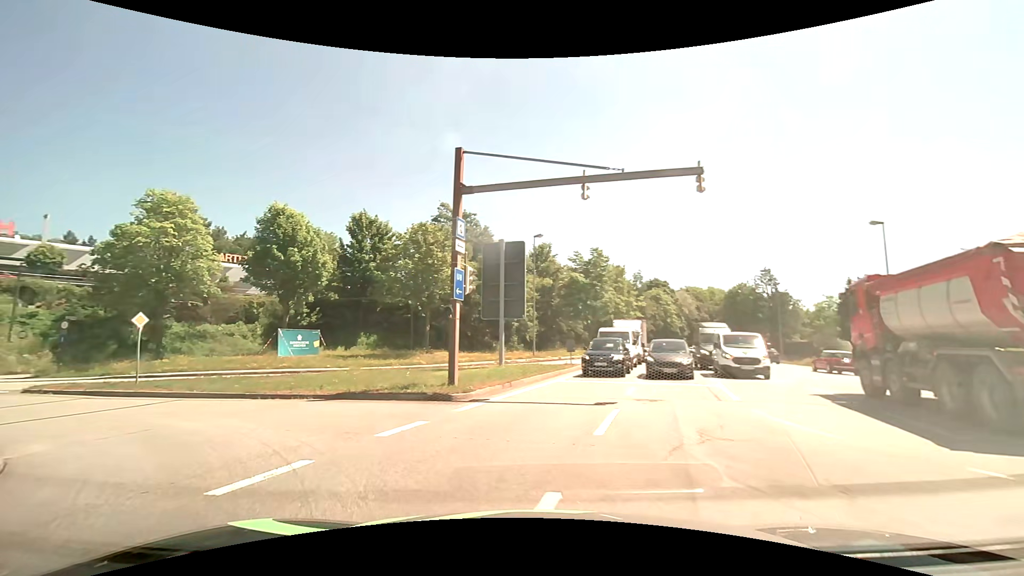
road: primary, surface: asphalt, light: Day
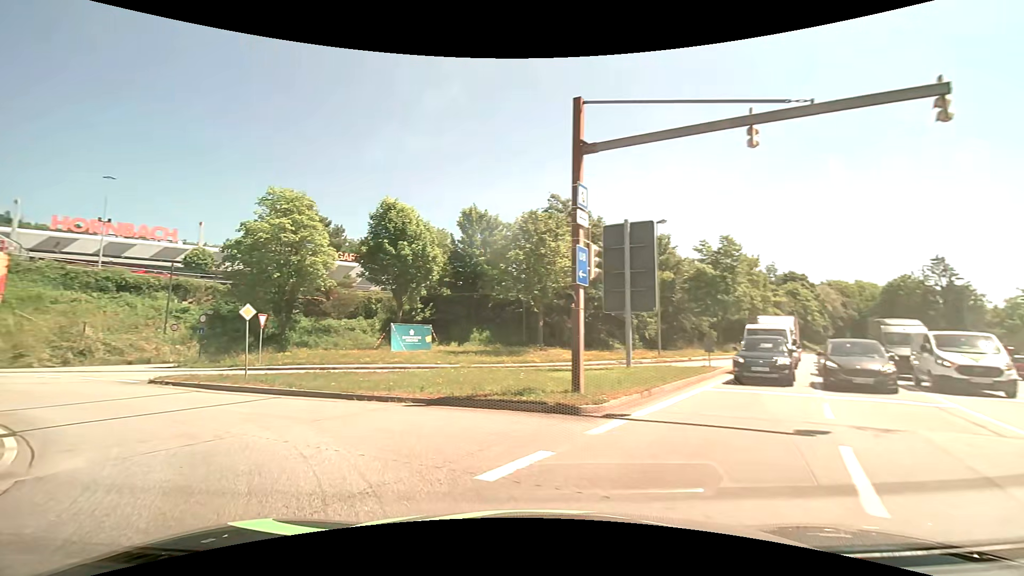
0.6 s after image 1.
(-0.3, +3.0) m; -13°
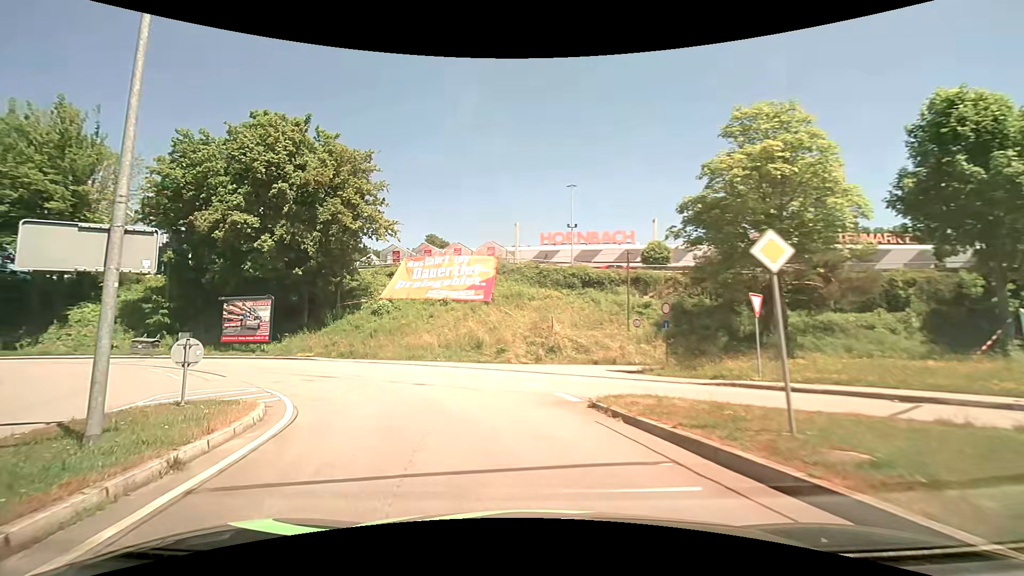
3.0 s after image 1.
(-5.5, +11.1) m; -49°
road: residential
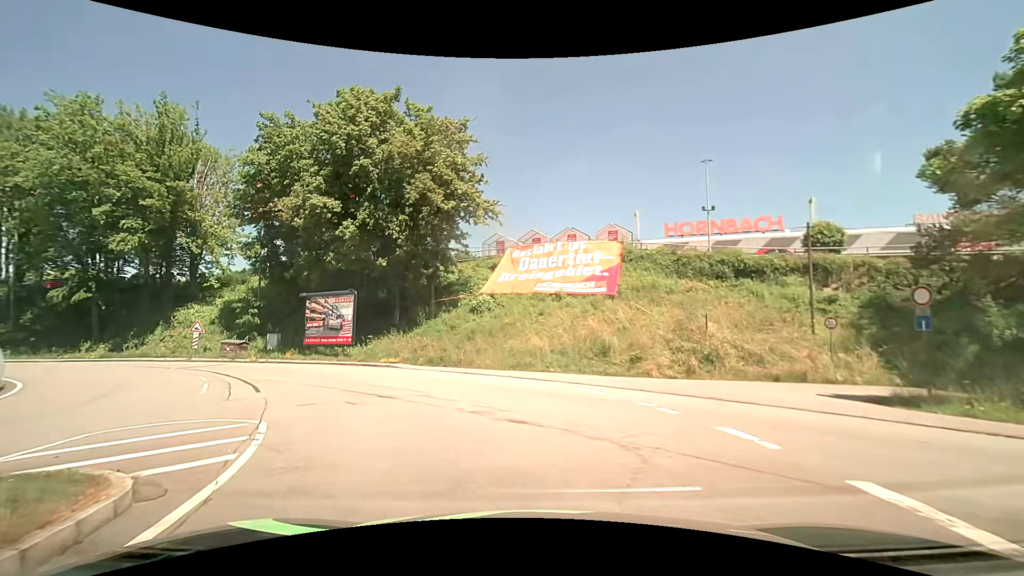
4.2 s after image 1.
(-0.9, +7.1) m; -13°
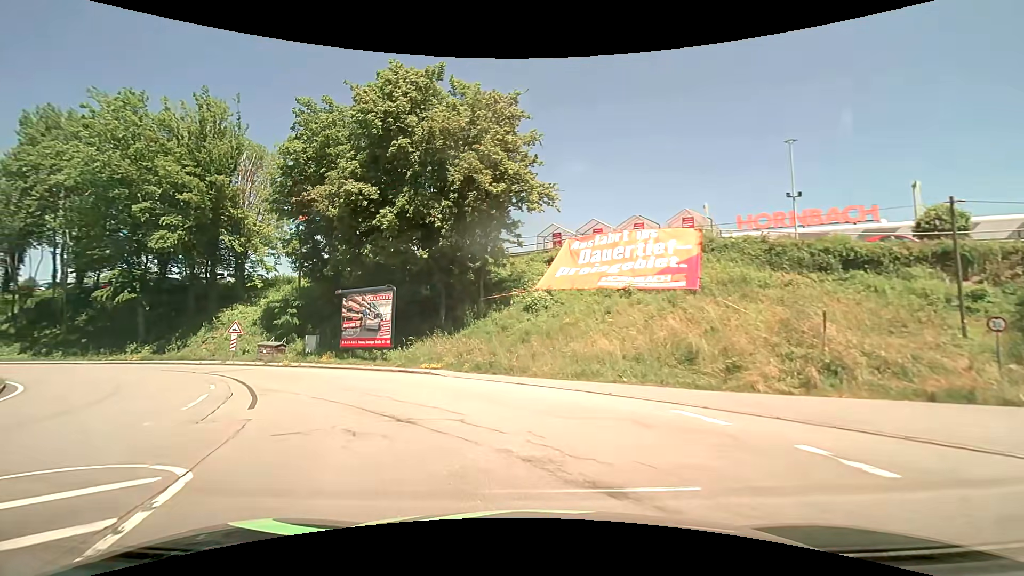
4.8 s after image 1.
(-0.3, +3.8) m; -7°
